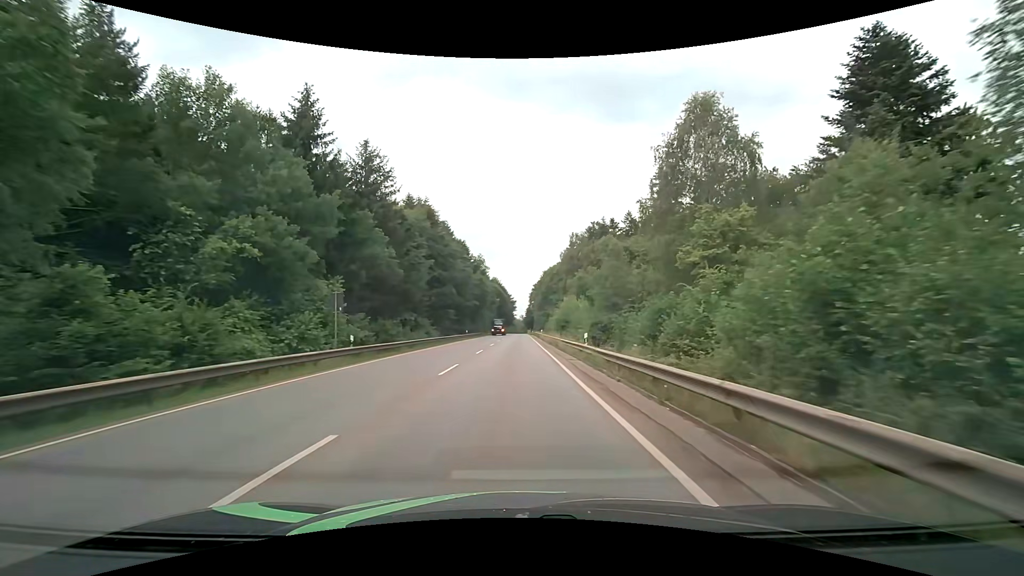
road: secondary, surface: asphalt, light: Day
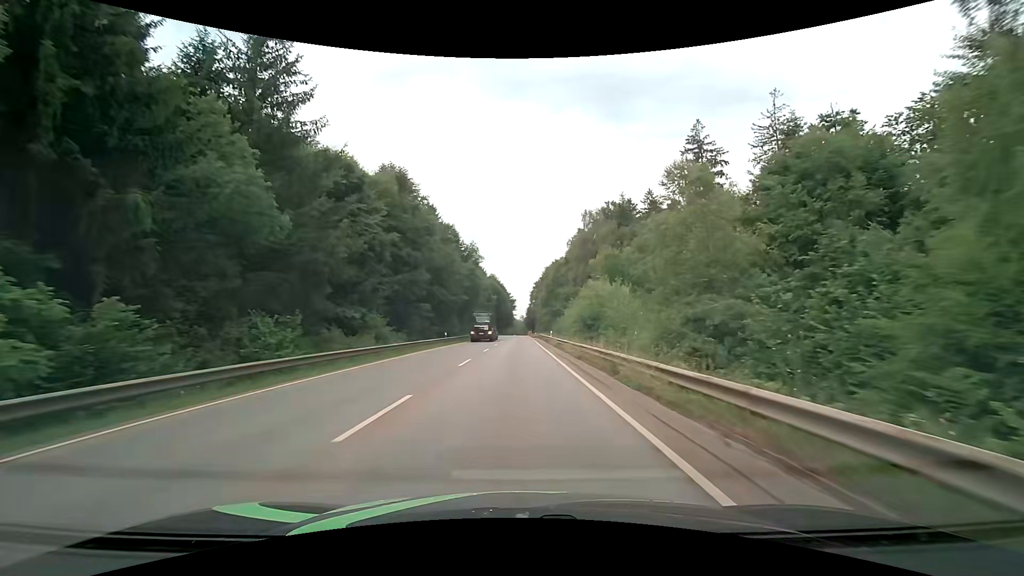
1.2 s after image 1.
(0.0, +20.5) m; 0°
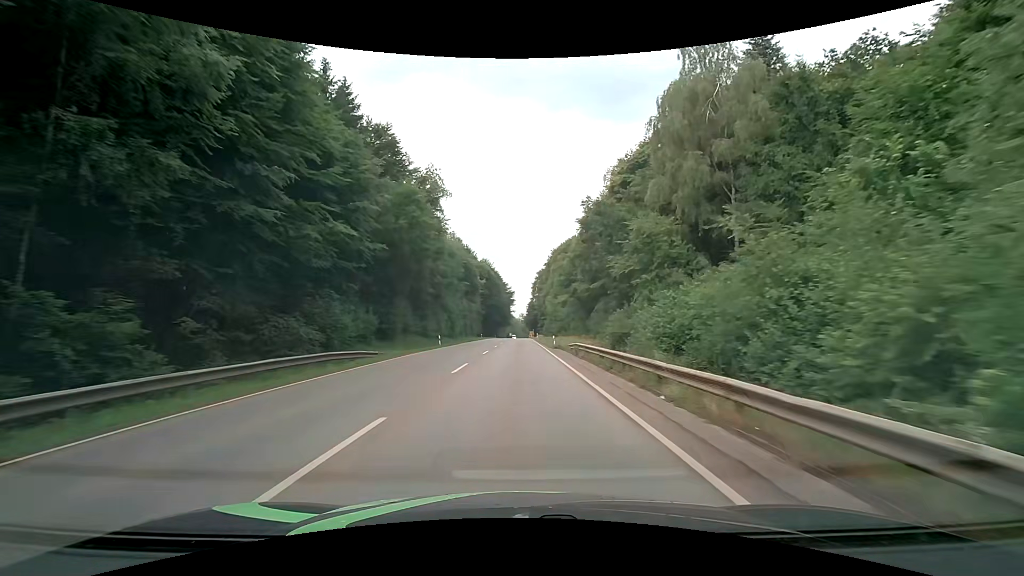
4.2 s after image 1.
(+0.1, +51.3) m; 0°
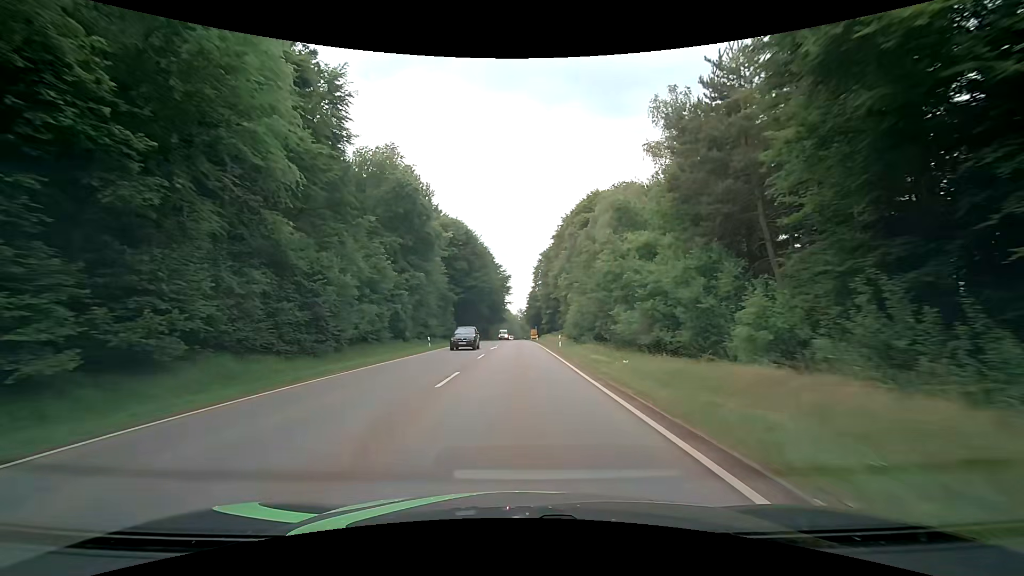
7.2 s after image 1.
(-0.1, +52.1) m; 0°
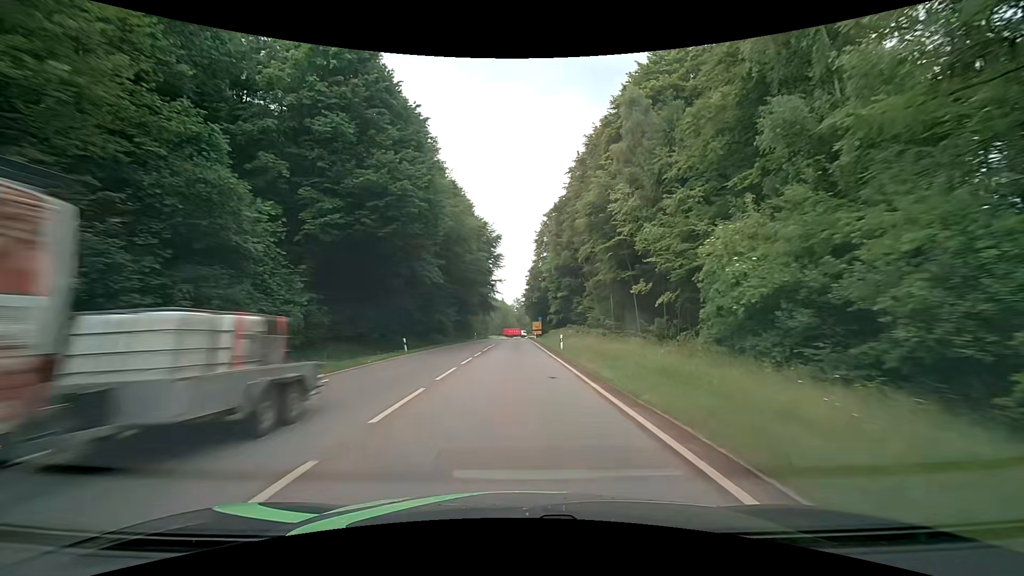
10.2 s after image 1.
(-0.3, +53.1) m; 0°
(0, +10) (0, +20) (0, +30) (0, +40) (0, +50) (0, +60) (0, +70) (0, +80) (0, +90) (0, +100) m
